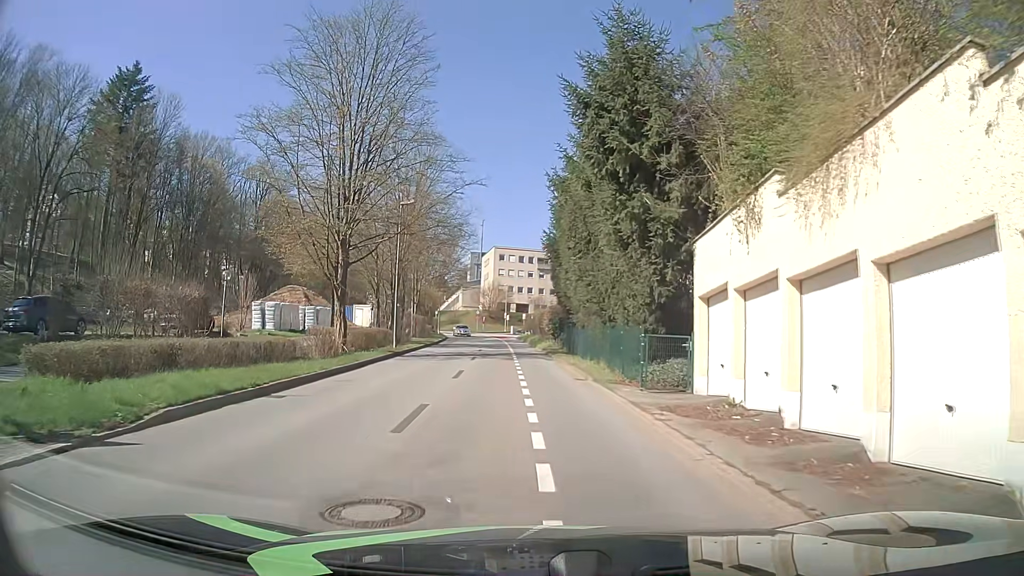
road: tertiary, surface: asphalt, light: Day
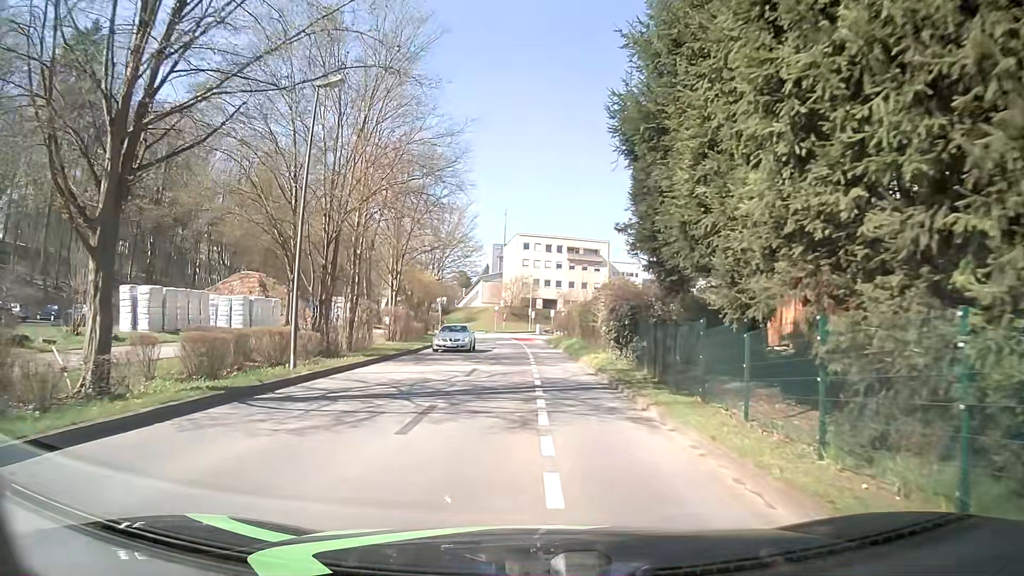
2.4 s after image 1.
(-0.3, +18.7) m; -2°
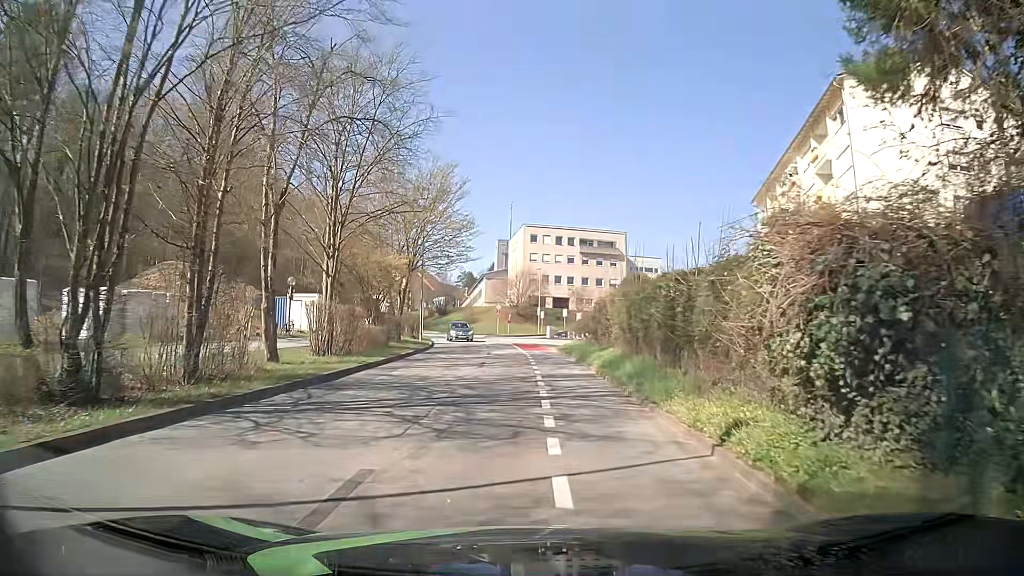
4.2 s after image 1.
(0.0, +14.0) m; +1°
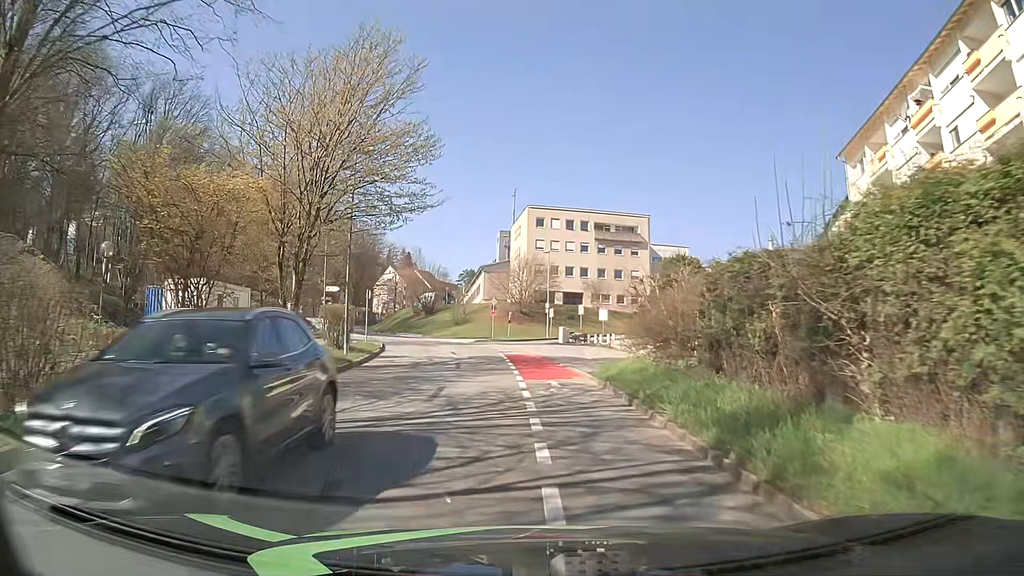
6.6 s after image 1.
(-0.5, +18.6) m; -3°
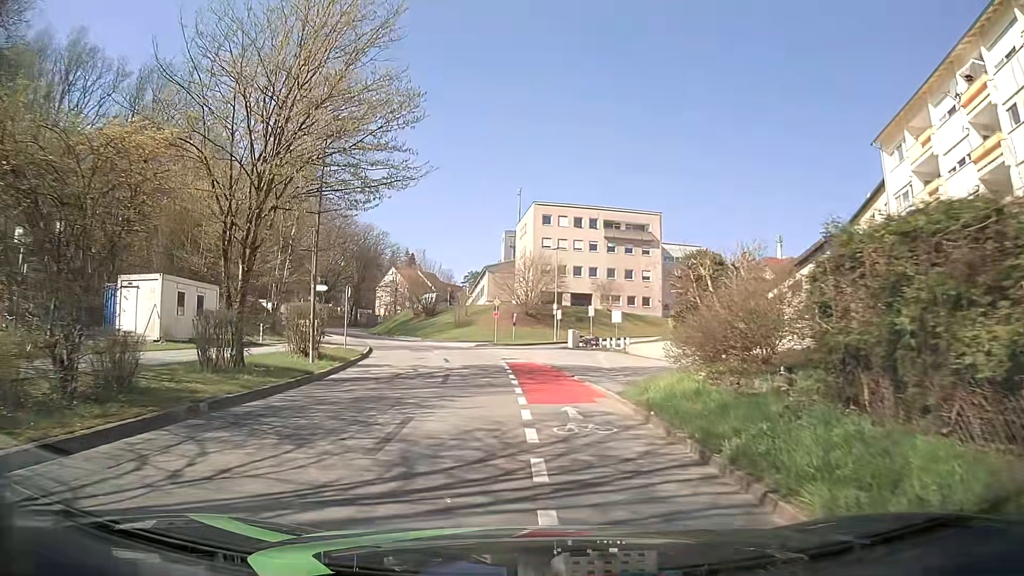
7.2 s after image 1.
(0.0, +4.6) m; 0°
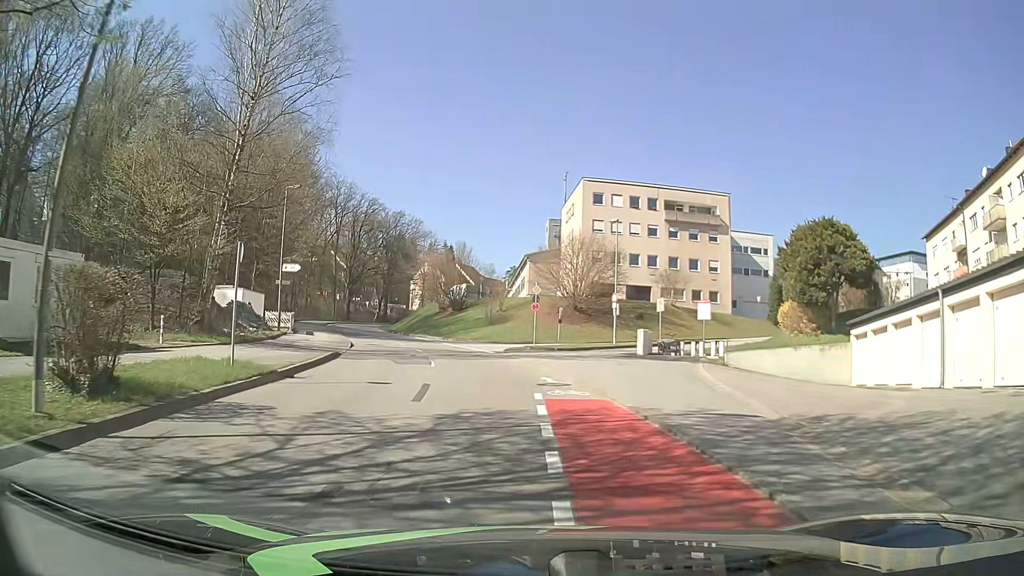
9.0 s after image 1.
(-0.4, +13.9) m; -3°
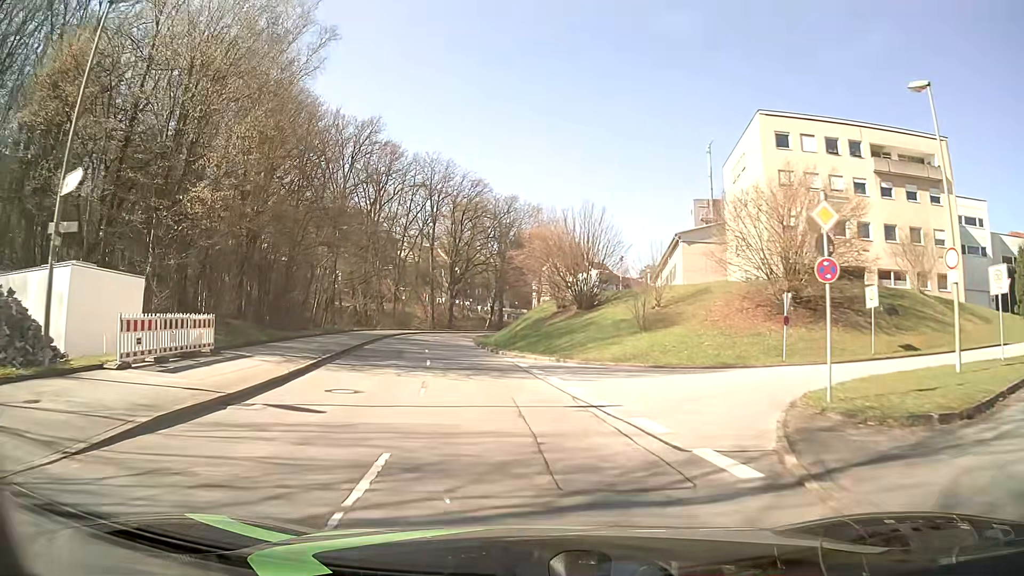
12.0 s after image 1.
(-2.4, +25.8) m; -11°
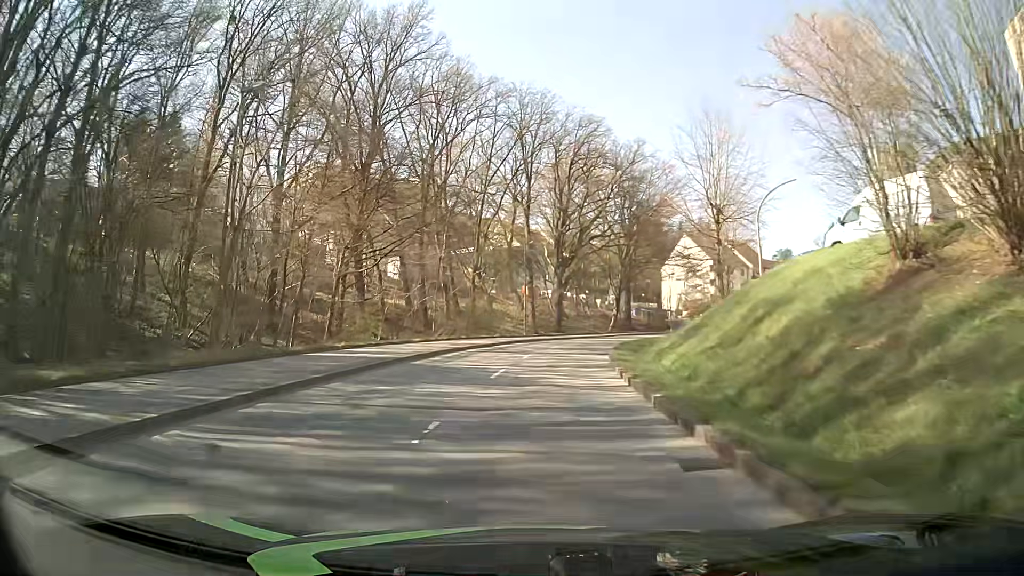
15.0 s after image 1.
(-3.7, +33.3) m; -9°
(0, +10) (0, +20) (+1, +30) (+2, +40) (+5, +50) (+8, +59) (+12, +68) (+17, +77) (+23, +85) (+29, +93) m
